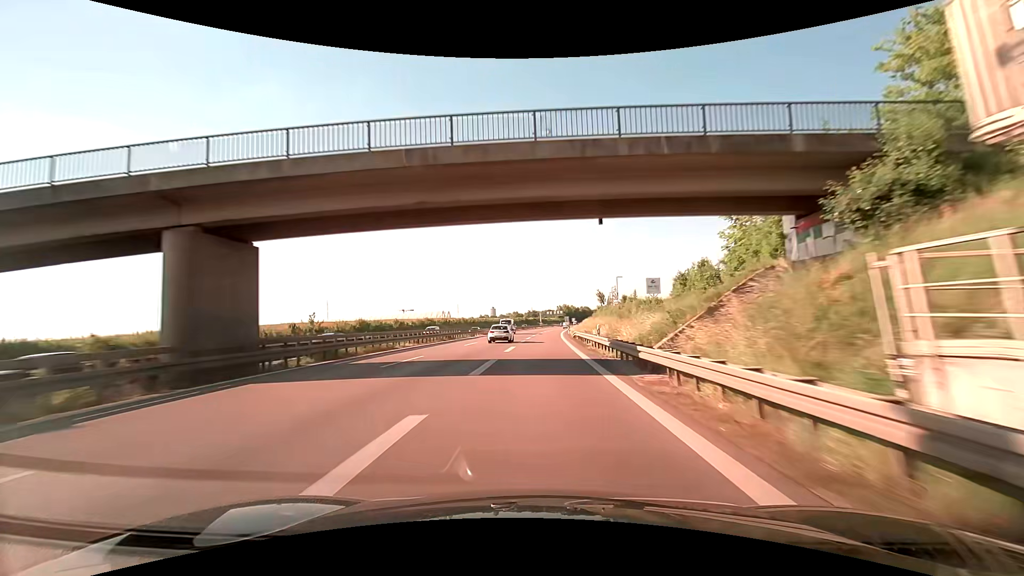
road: trunk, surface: asphalt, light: Day
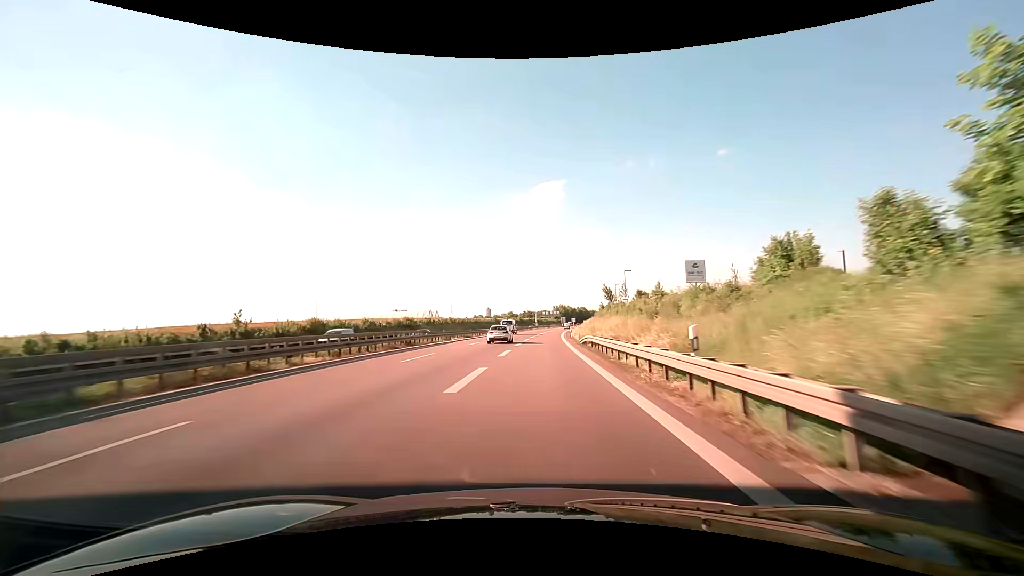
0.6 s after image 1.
(+0.2, +15.5) m; +1°
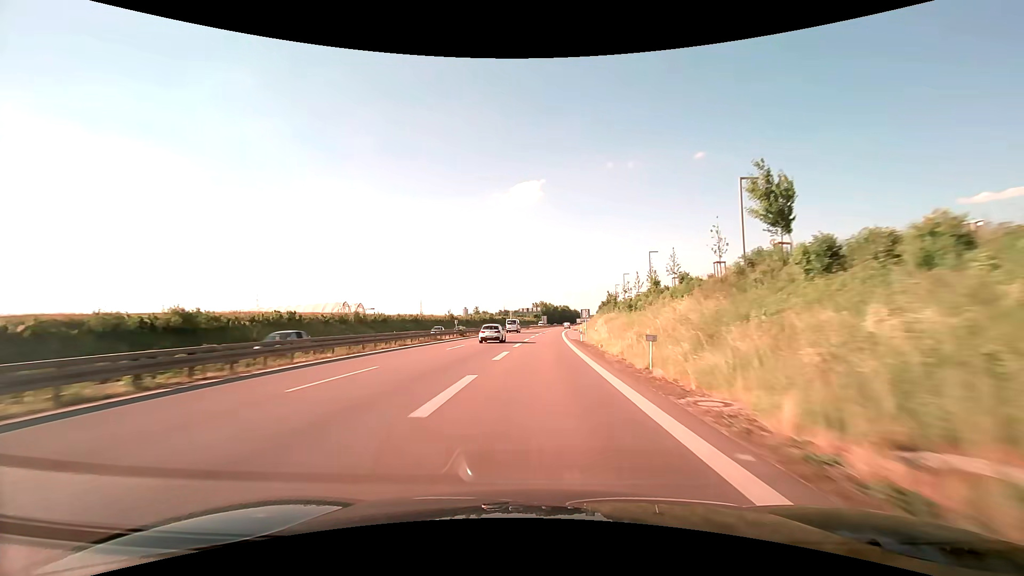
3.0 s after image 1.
(+1.0, +62.7) m; +2°
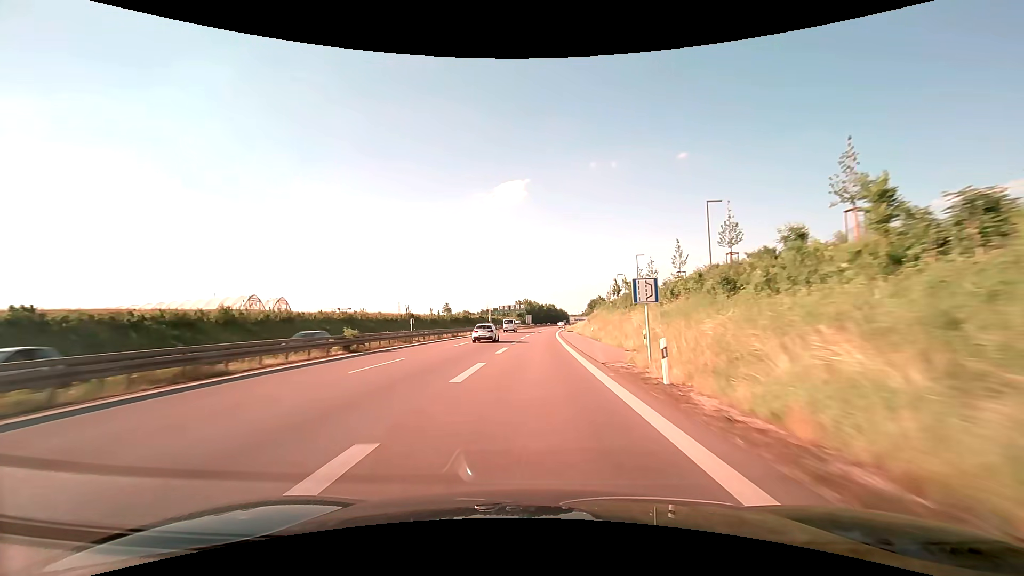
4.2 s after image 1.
(+0.5, +31.7) m; +2°
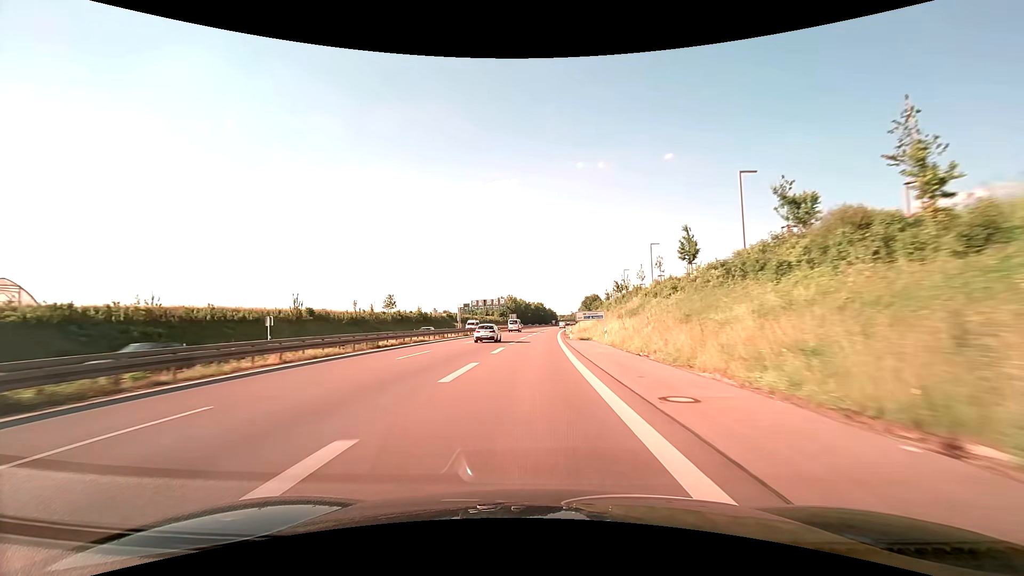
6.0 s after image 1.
(+0.7, +47.7) m; +2°
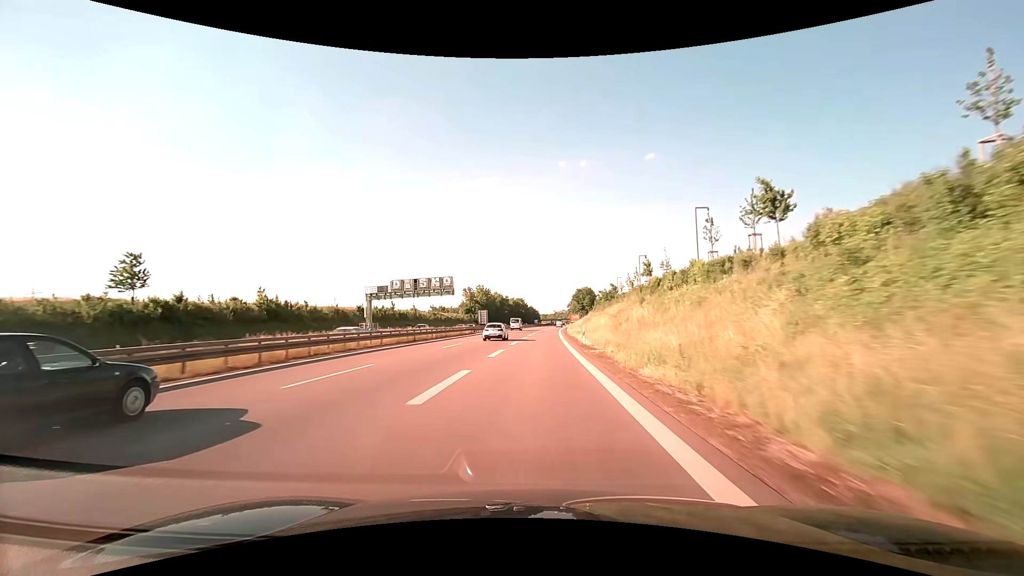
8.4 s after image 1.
(+1.2, +63.3) m; +2°
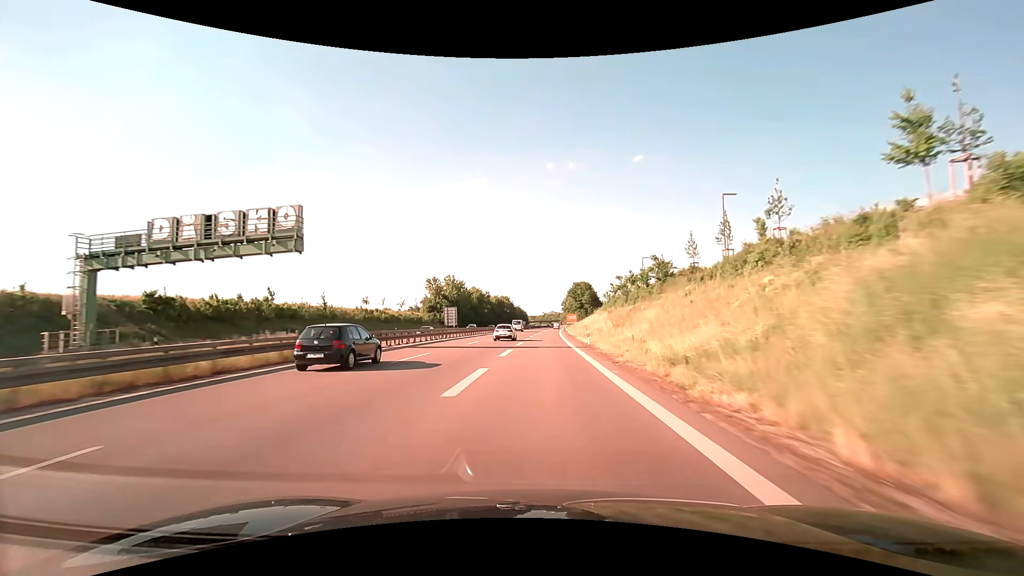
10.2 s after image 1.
(+0.4, +46.9) m; +1°
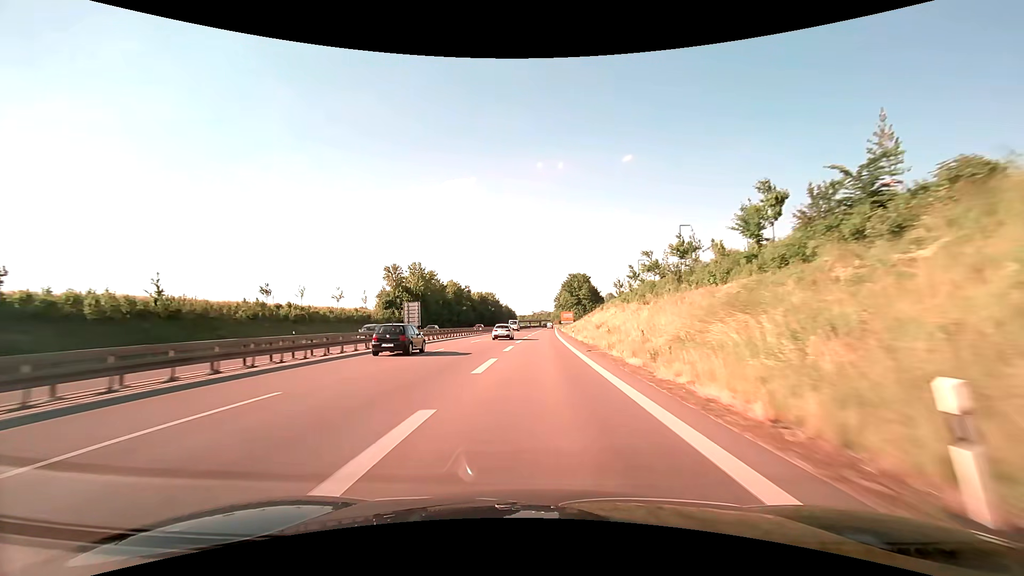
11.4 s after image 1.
(+0.4, +31.5) m; +1°
(0, +10) (0, +20) (0, +30) (0, +40) (+1, +50) (+1, +60) (+1, +70) (+1, +80) (+2, +90) (+2, +100) m
